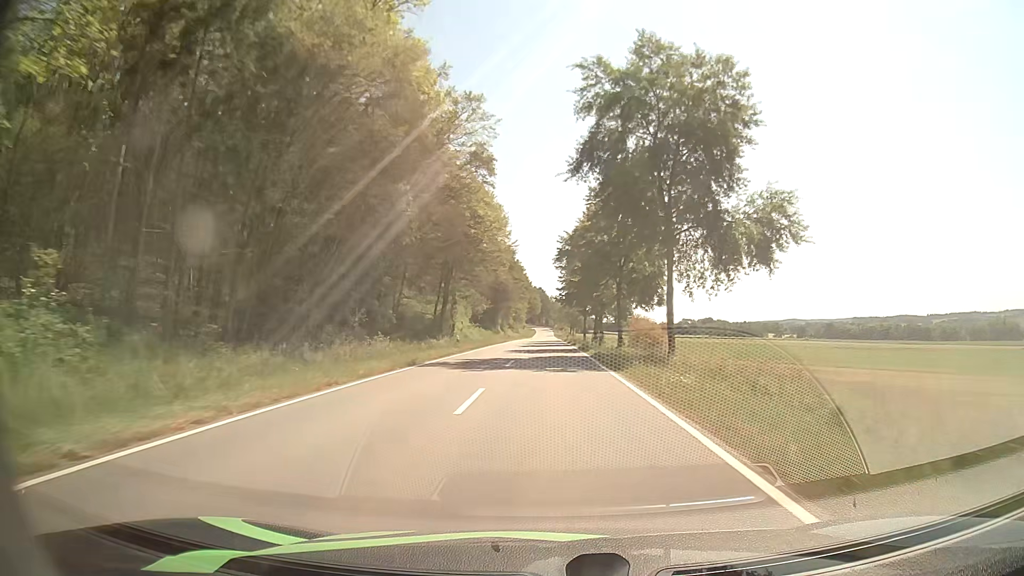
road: tertiary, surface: asphalt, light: Day
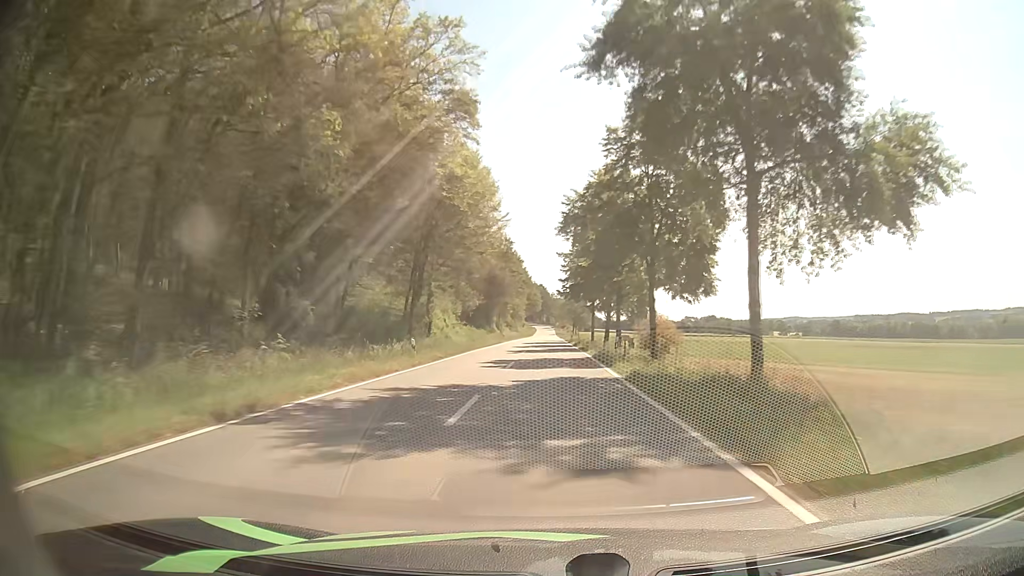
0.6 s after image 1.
(0.0, +13.5) m; 0°
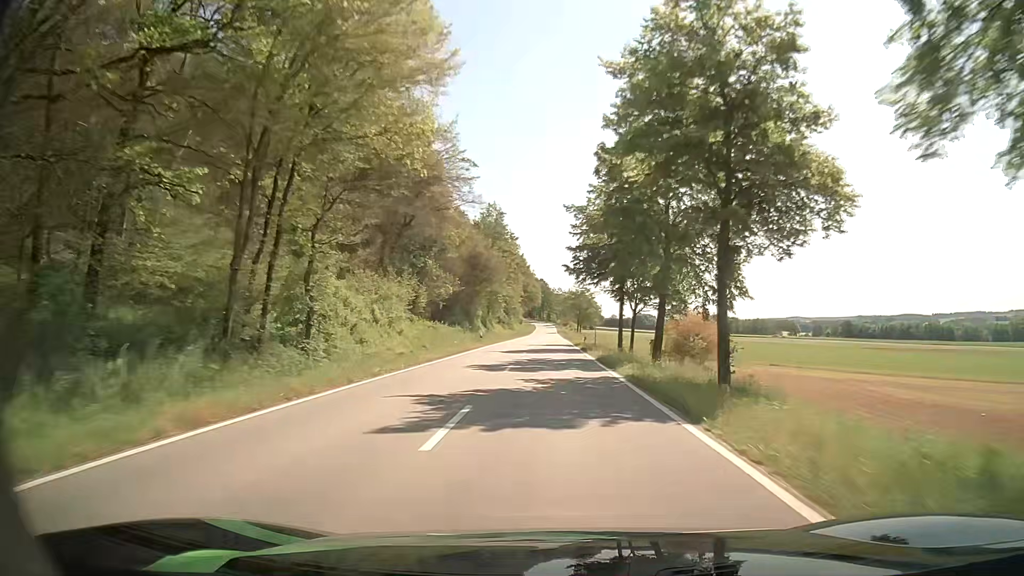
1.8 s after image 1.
(0.0, +26.8) m; 0°
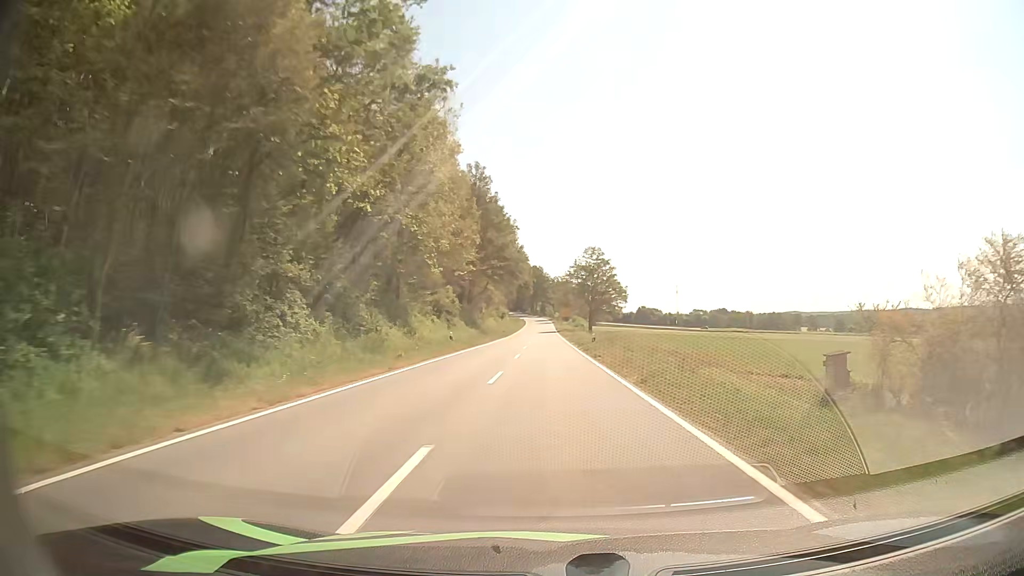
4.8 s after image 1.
(+0.3, +66.0) m; +1°
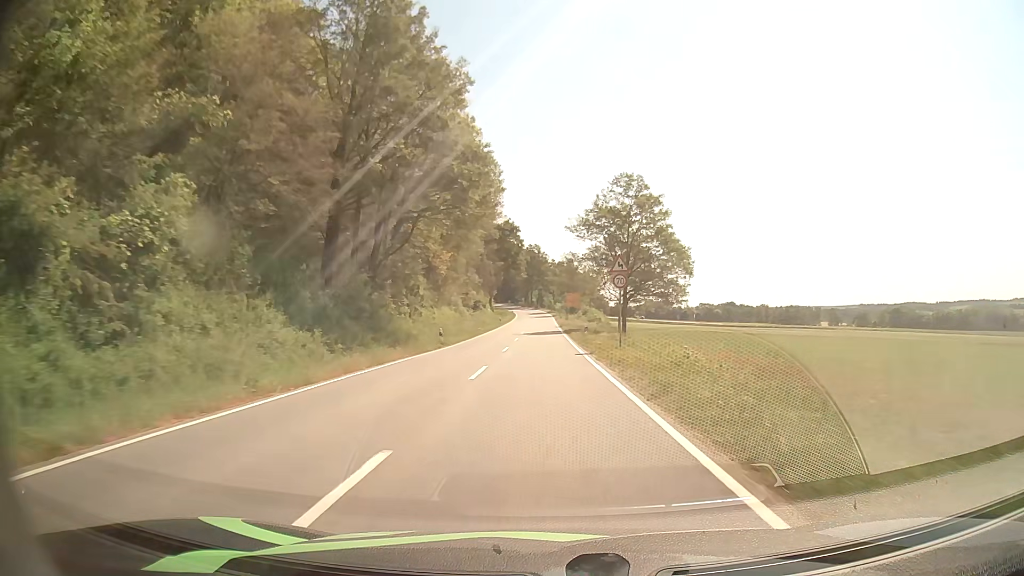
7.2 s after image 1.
(+0.2, +50.7) m; 0°
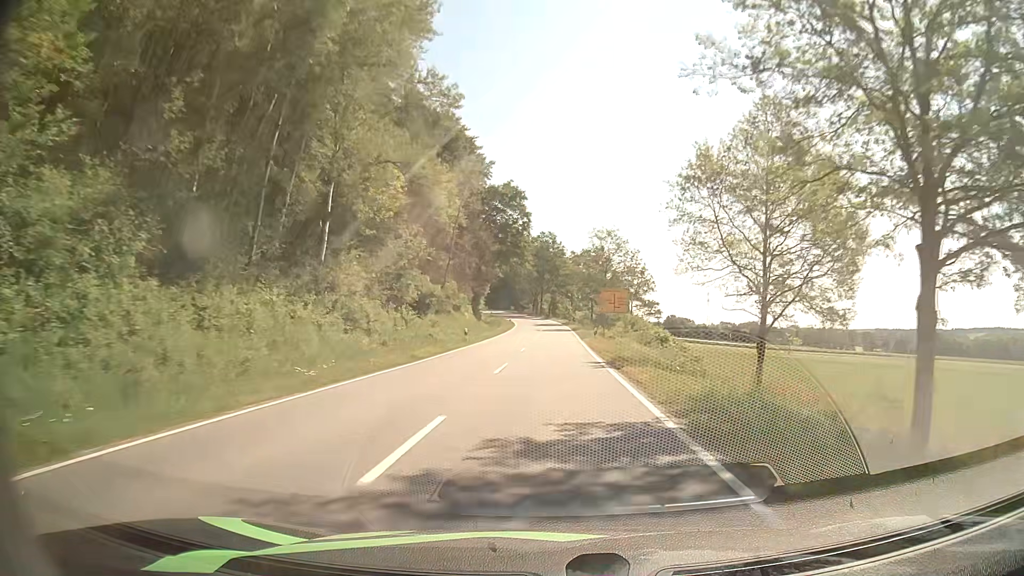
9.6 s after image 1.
(-0.4, +46.3) m; -1°
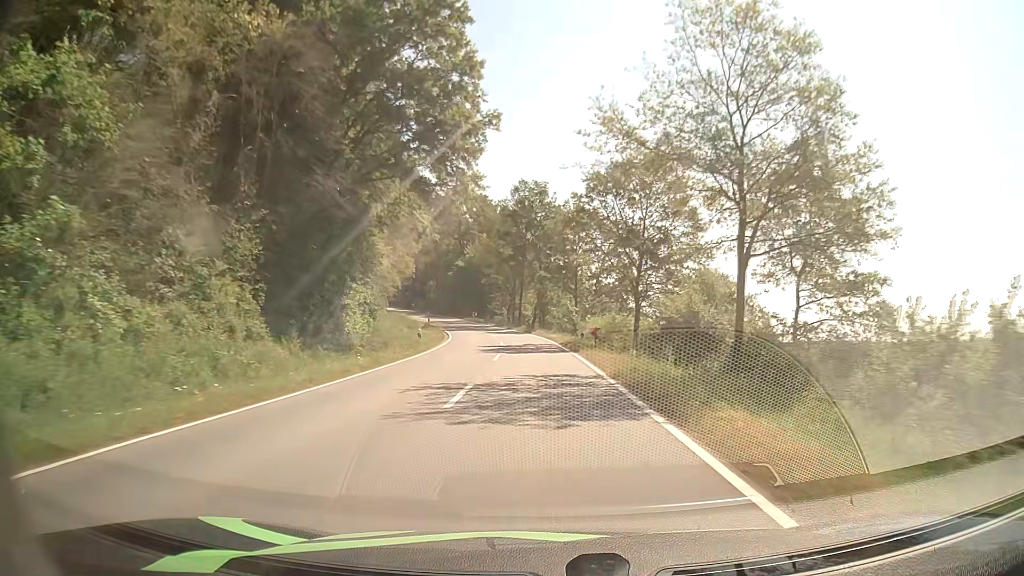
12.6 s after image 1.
(+0.7, +57.4) m; +1°
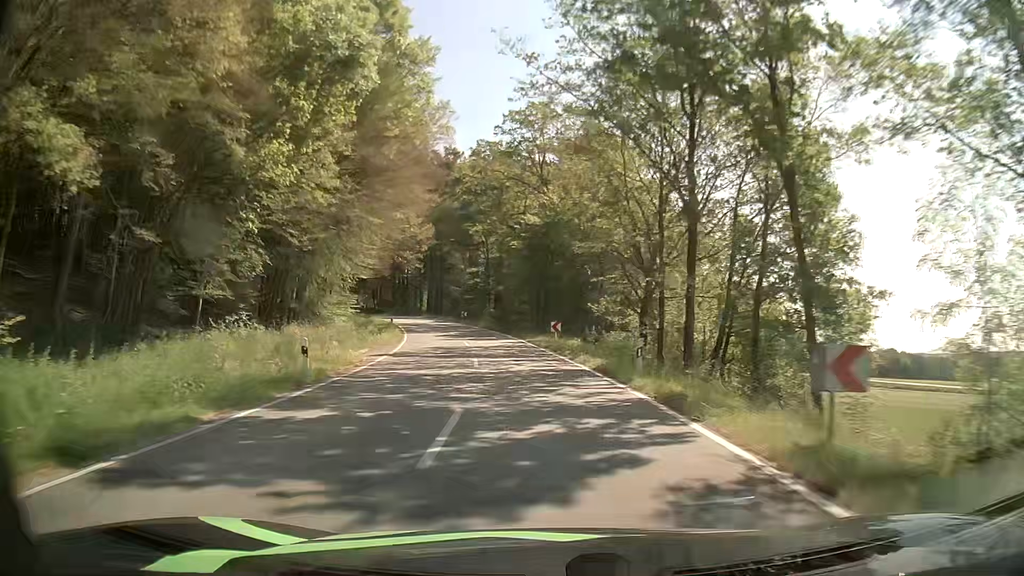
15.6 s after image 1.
(-3.5, +54.3) m; -10°
(0, +10) (-1, +20) (-2, +30) (-4, +40) (-6, +49) (-9, +59) (-12, +69) (-16, +78) (-20, +87) (-24, +96) m
